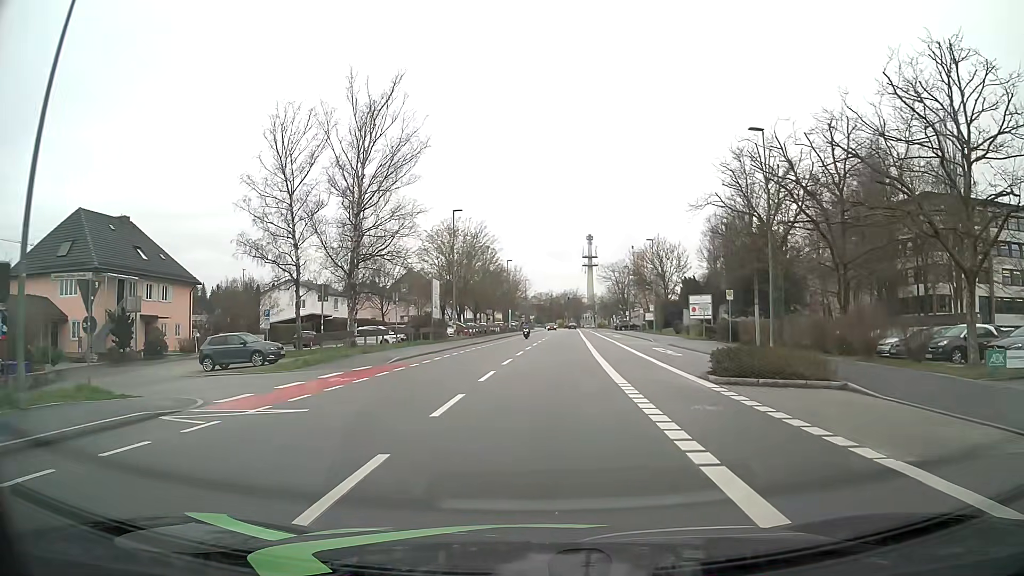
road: tertiary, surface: asphalt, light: Day
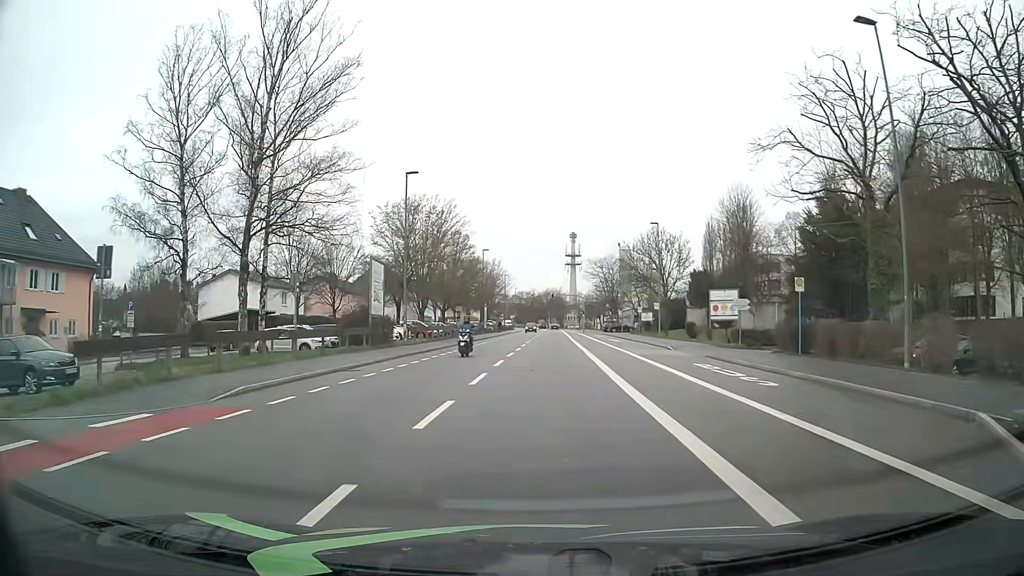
(+0.2, +13.4) m; +2°
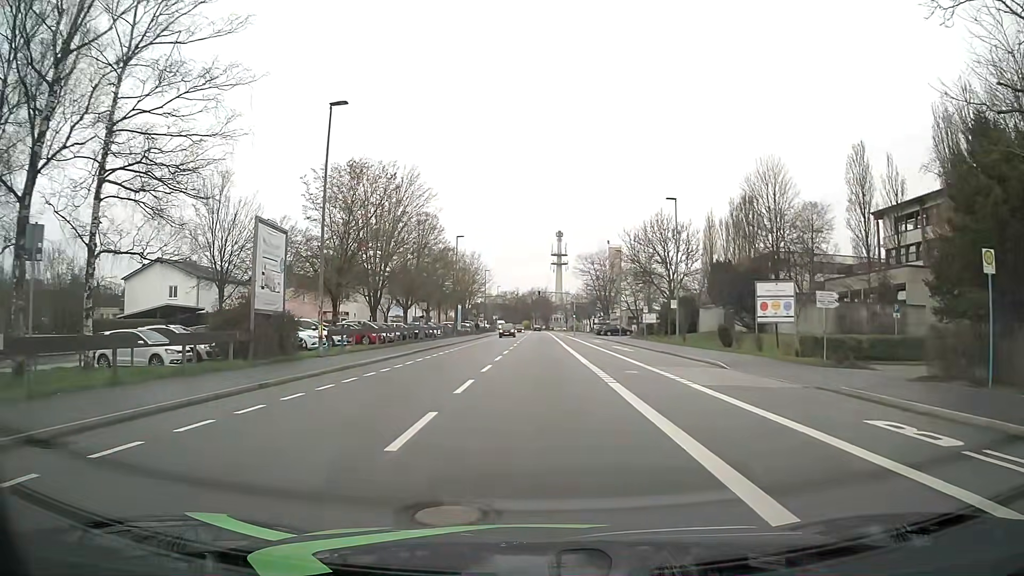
(+0.1, +13.4) m; +2°
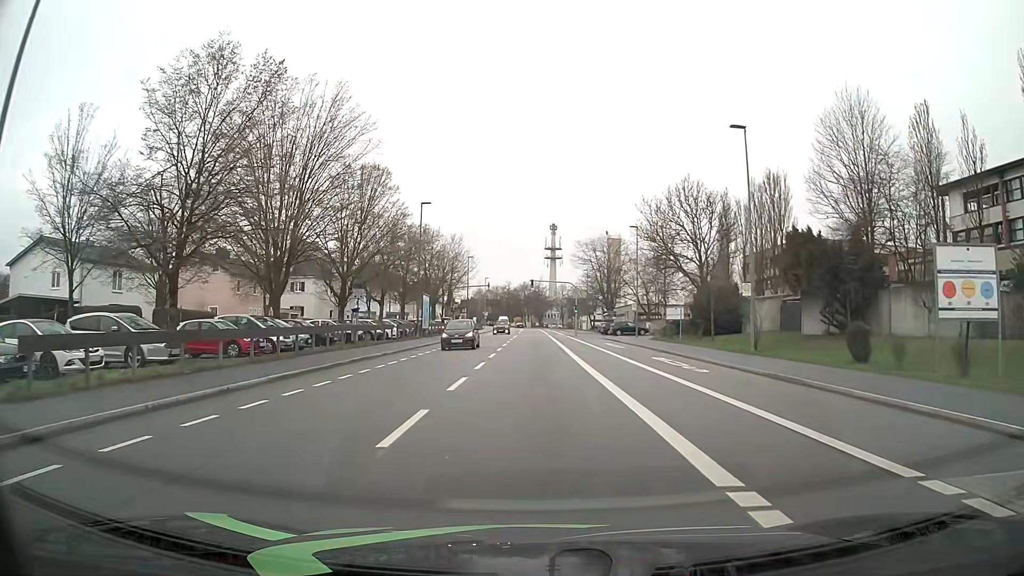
(+0.1, +17.9) m; +1°
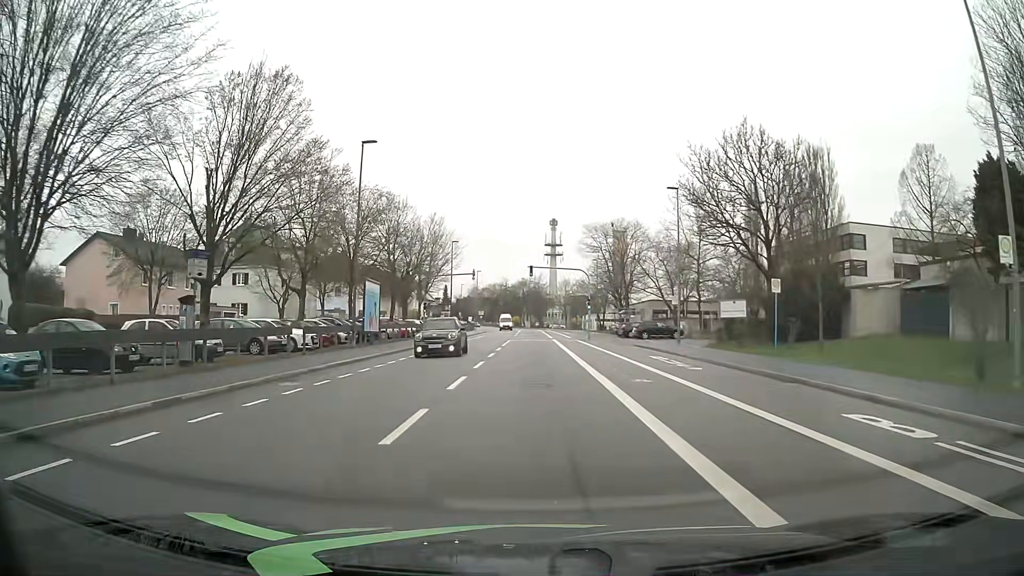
(-0.1, +18.0) m; 0°
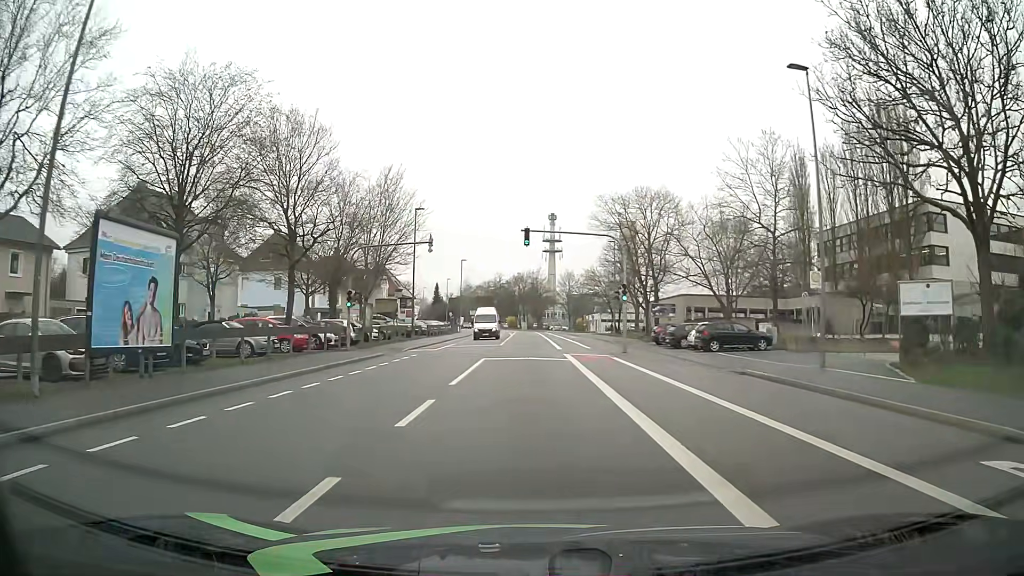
(0.0, +22.6) m; 0°
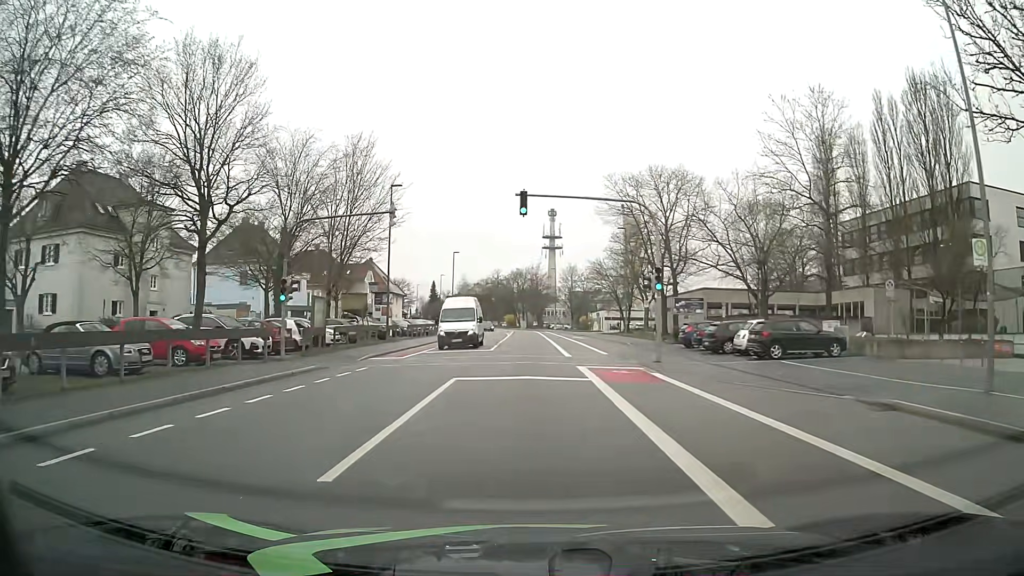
(0.0, +9.1) m; -1°
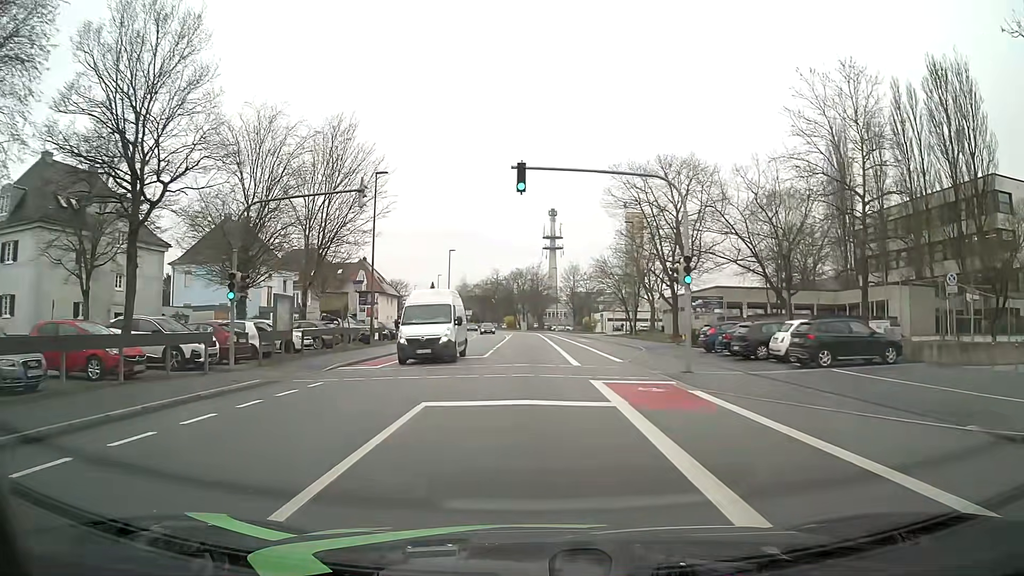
(+0.1, +4.5) m; +1°
(0, +10) (0, +20) (0, +30) (0, +40) (0, +50) (0, +60) (0, +70) (-1, +80) (-1, +90) (-2, +100) m
